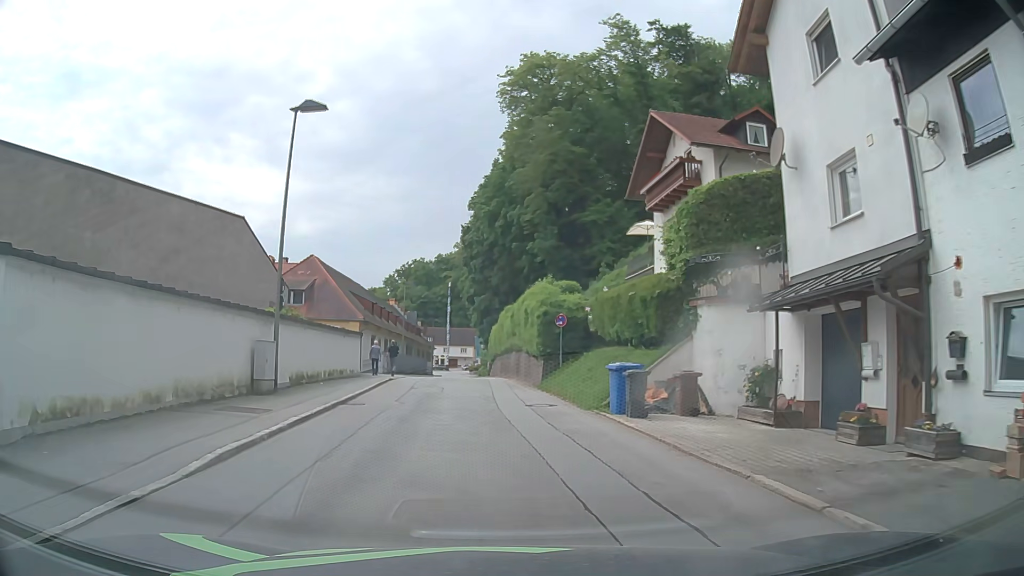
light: Day
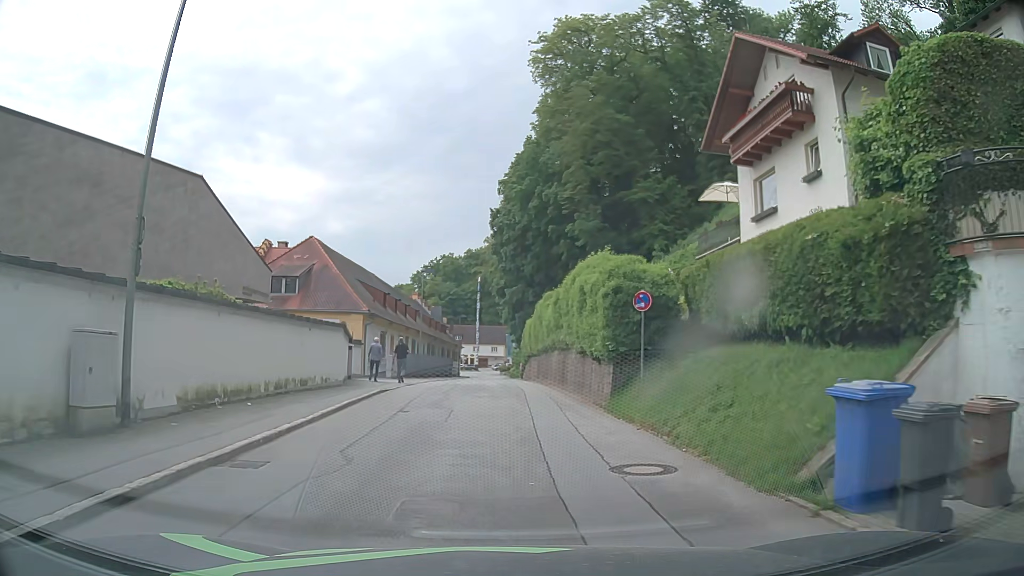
(-0.2, +9.0) m; -2°
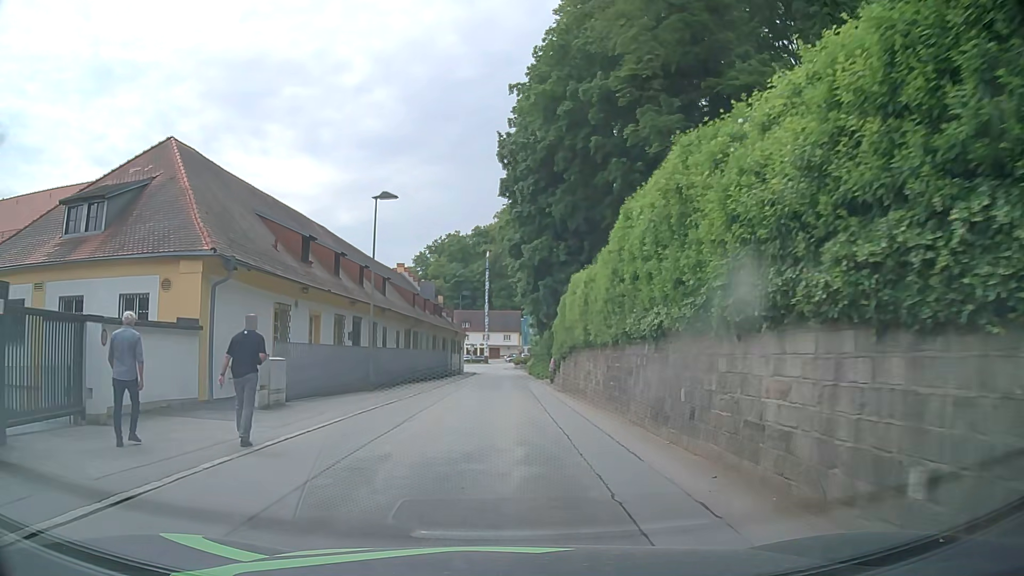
(-0.4, +22.8) m; -2°
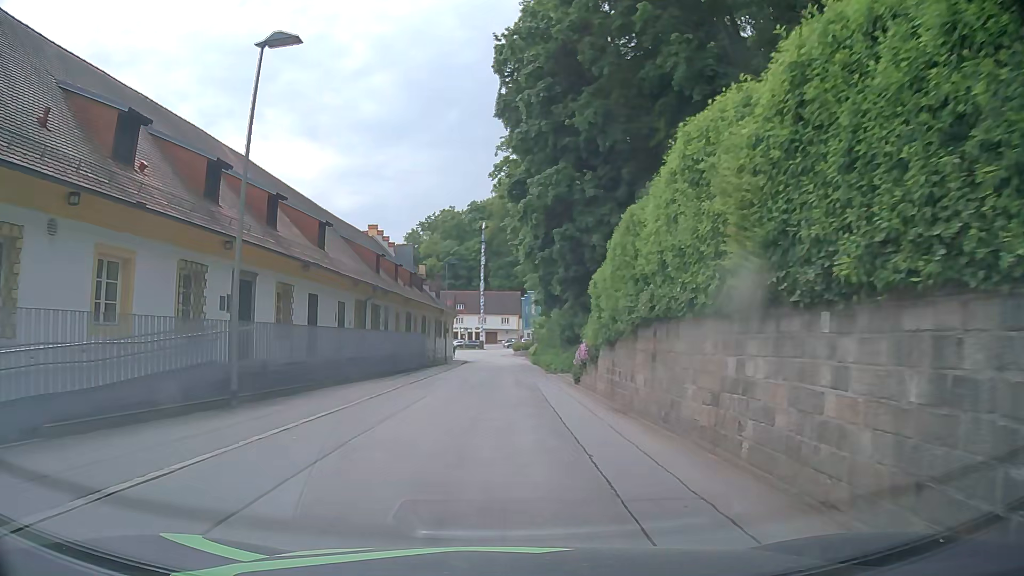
(+0.1, +14.0) m; +1°
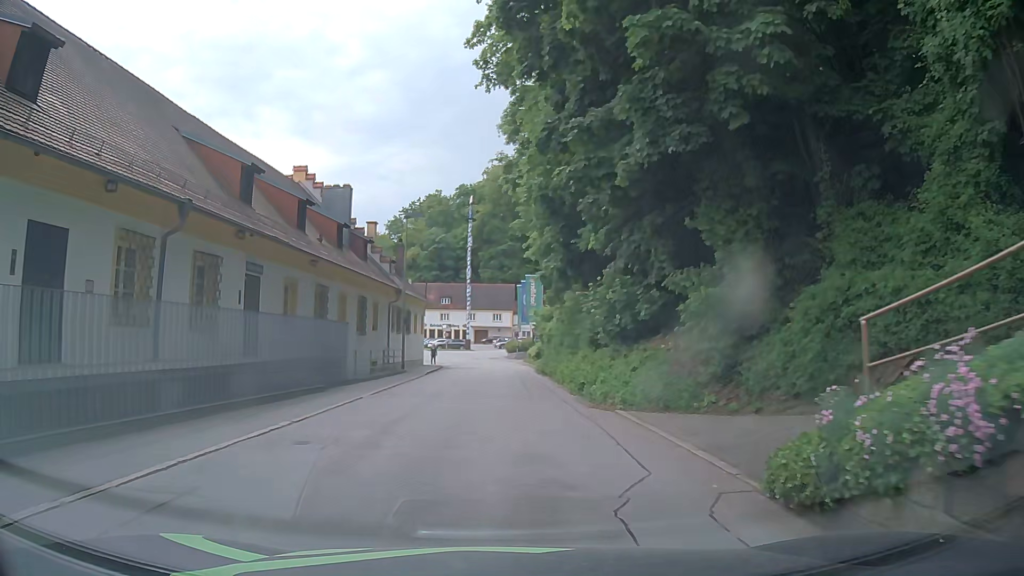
(0.0, +18.8) m; 0°
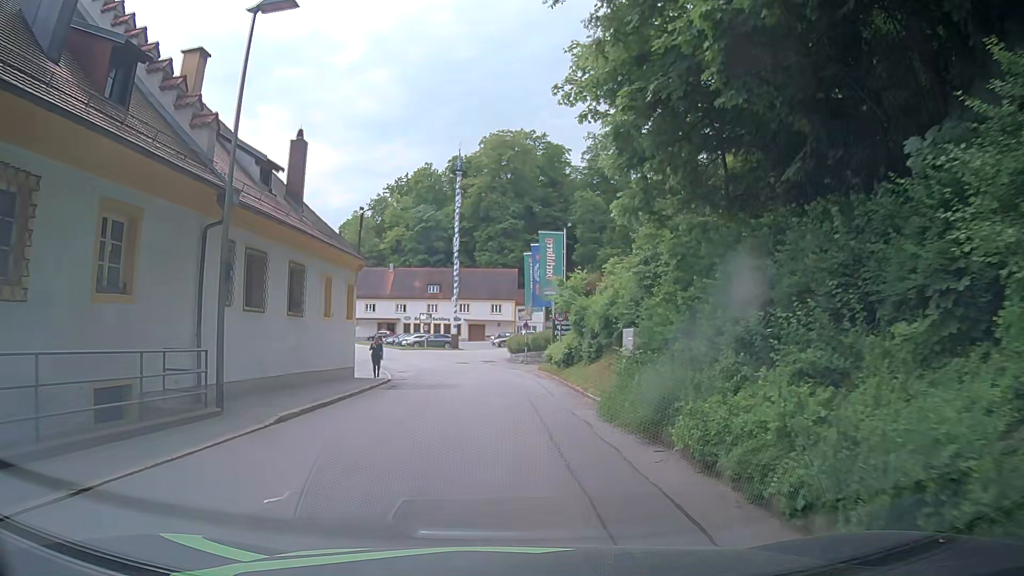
(-0.1, +22.9) m; -1°
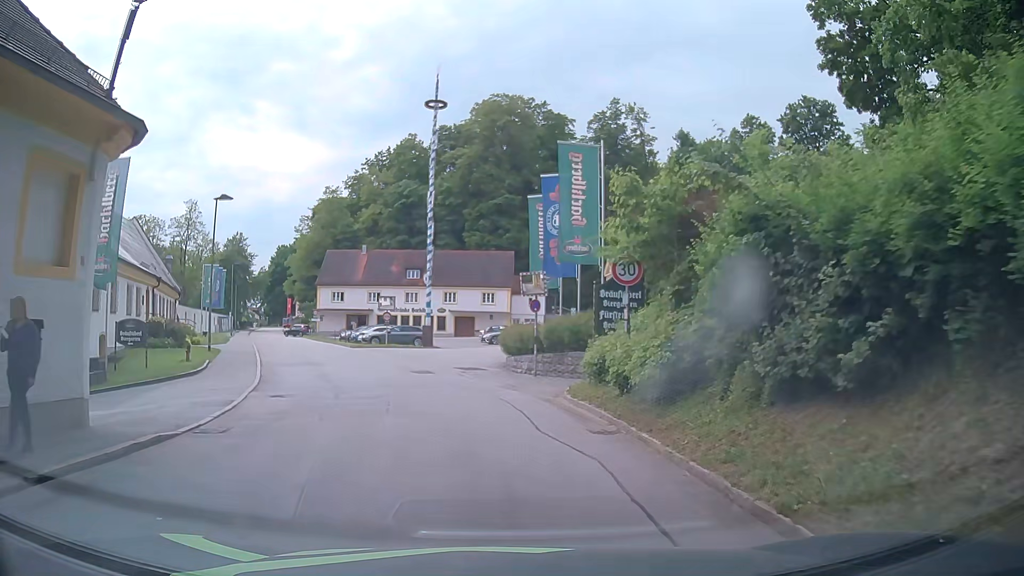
(+0.4, +17.5) m; +1°
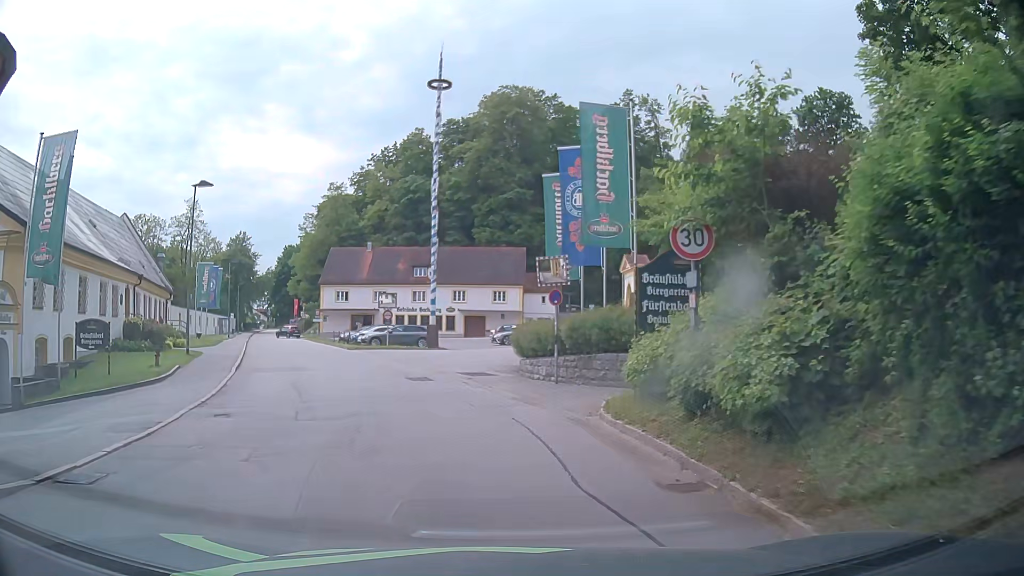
(+0.1, +3.8) m; 0°
